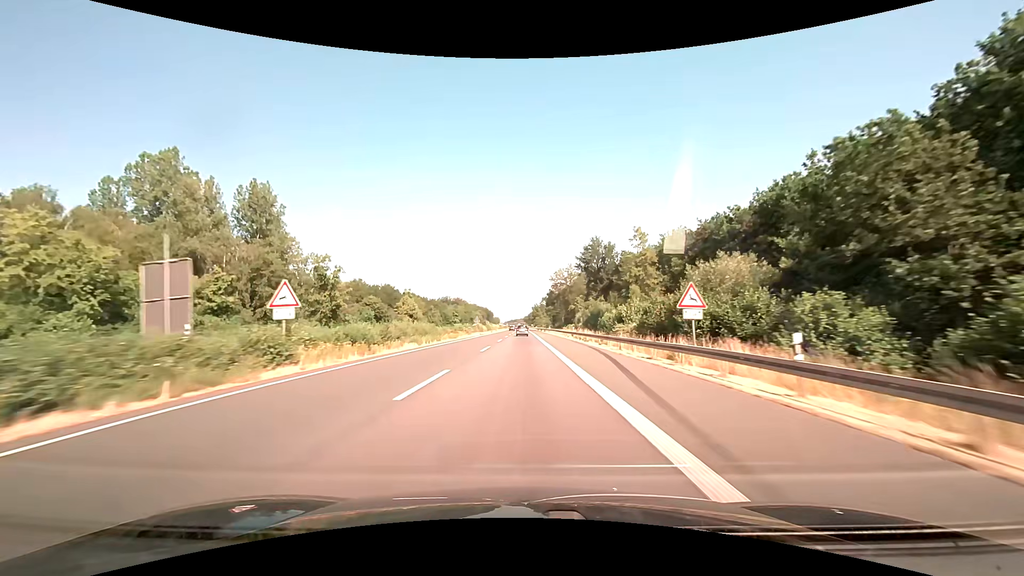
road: motorway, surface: asphalt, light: Day
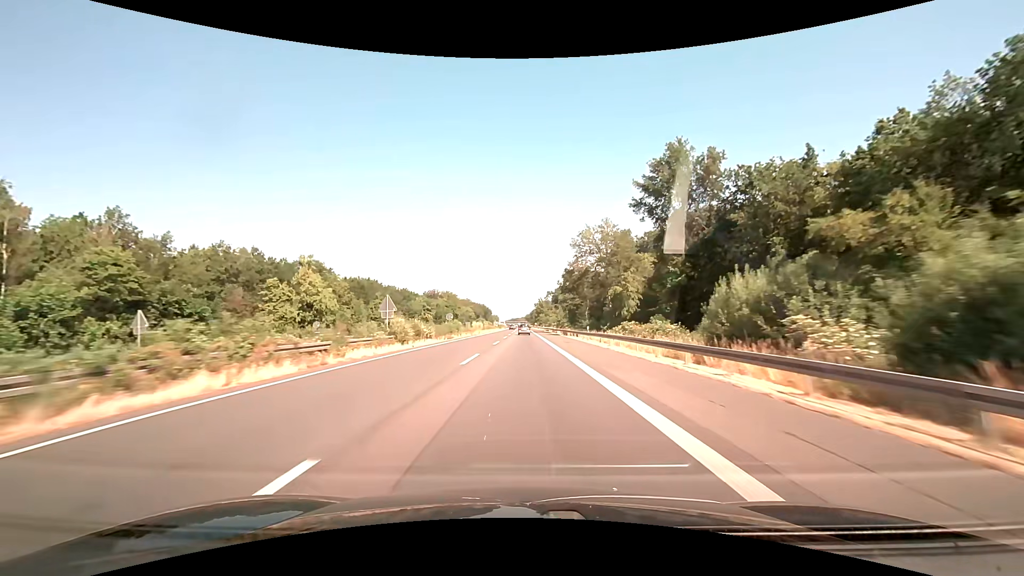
(-0.2, +64.0) m; 0°
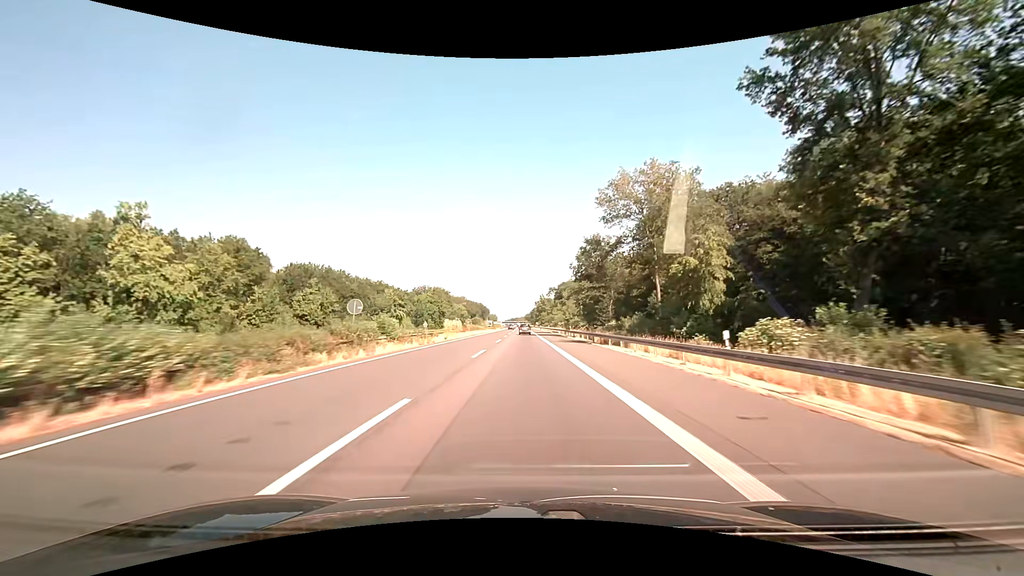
(0.0, +32.0) m; 0°
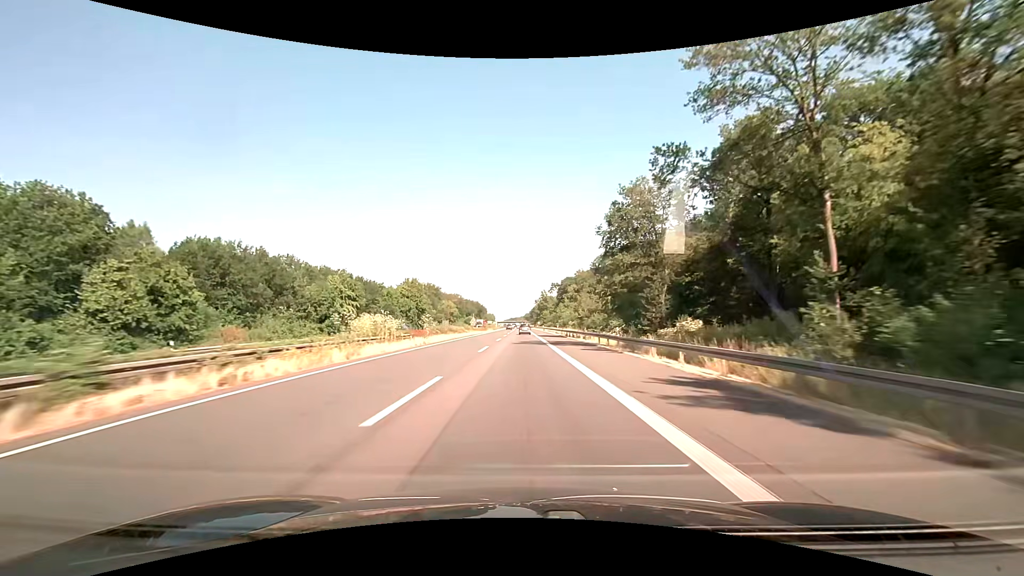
(0.0, +32.0) m; 0°
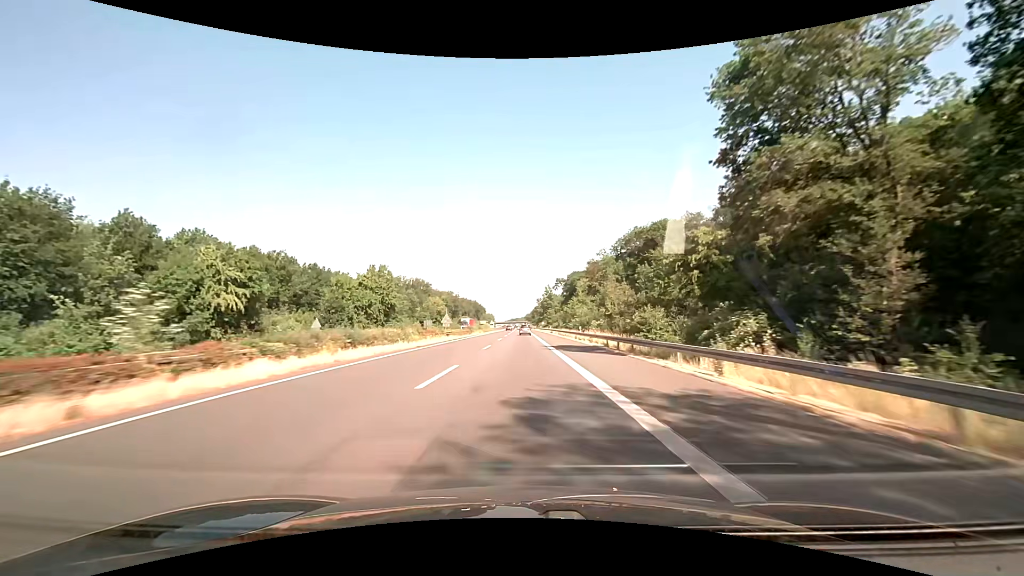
(0.0, +32.0) m; 0°
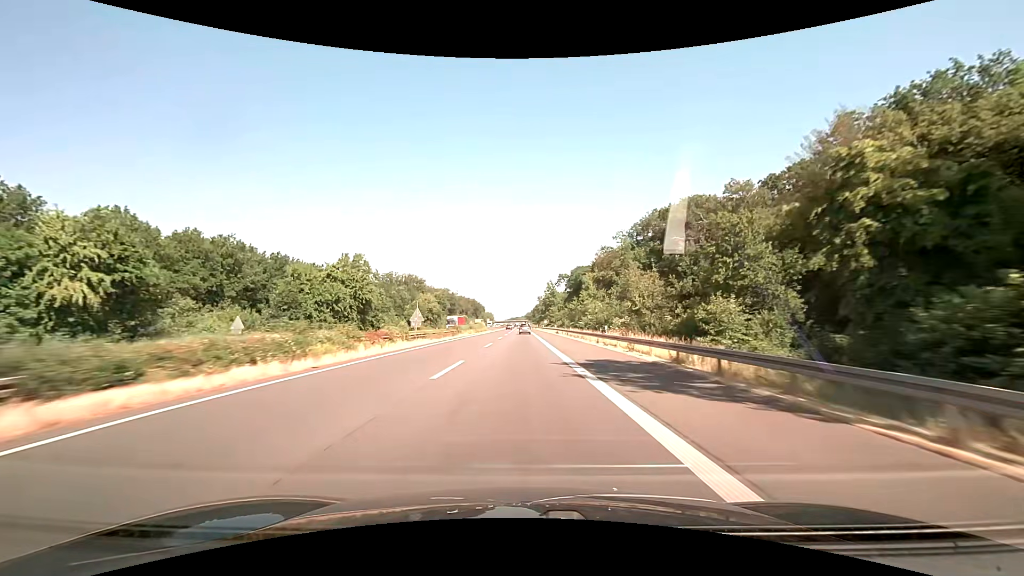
(0.0, +16.0) m; 0°
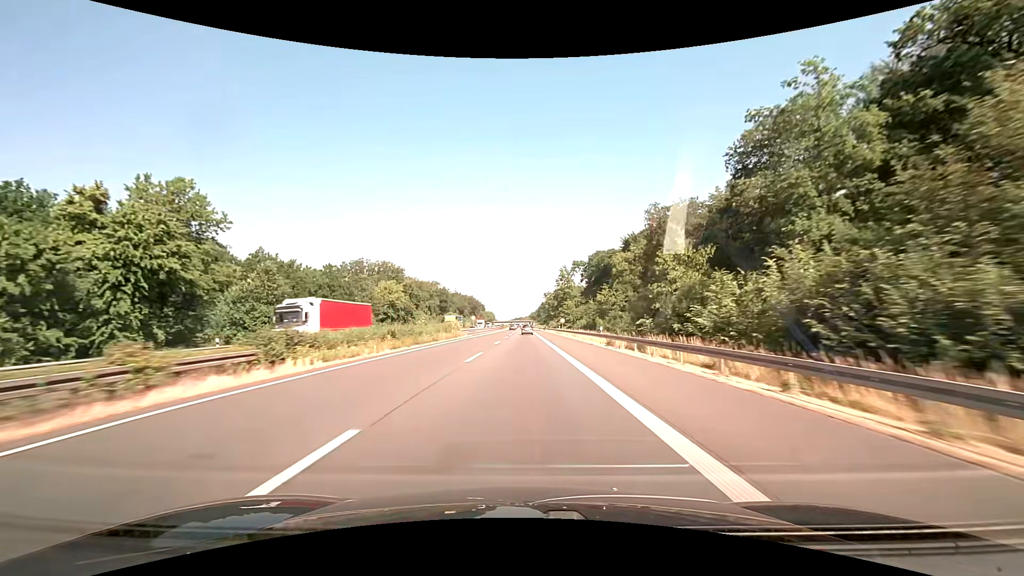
(0.0, +48.0) m; 0°
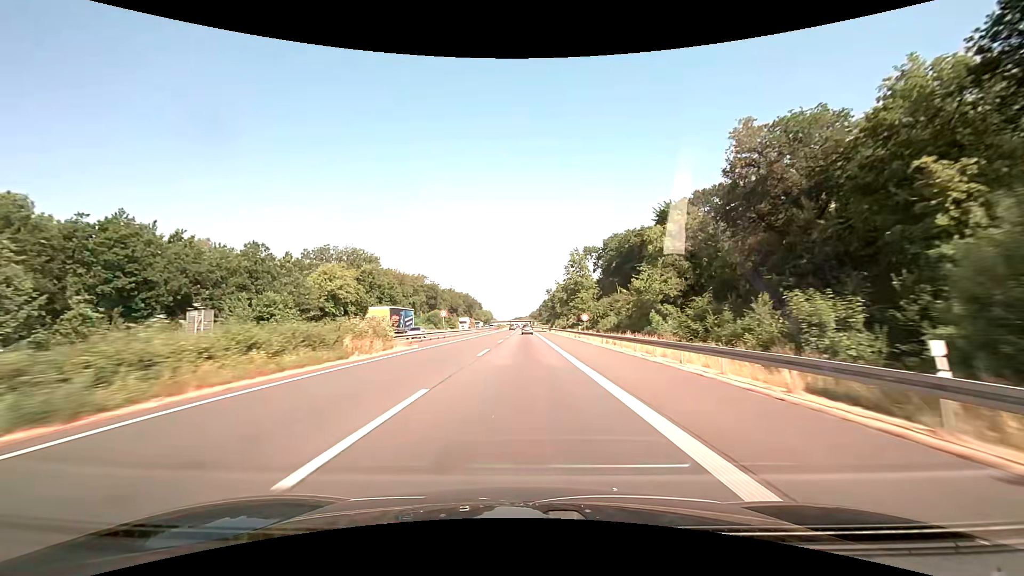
(-0.1, +32.0) m; 0°
